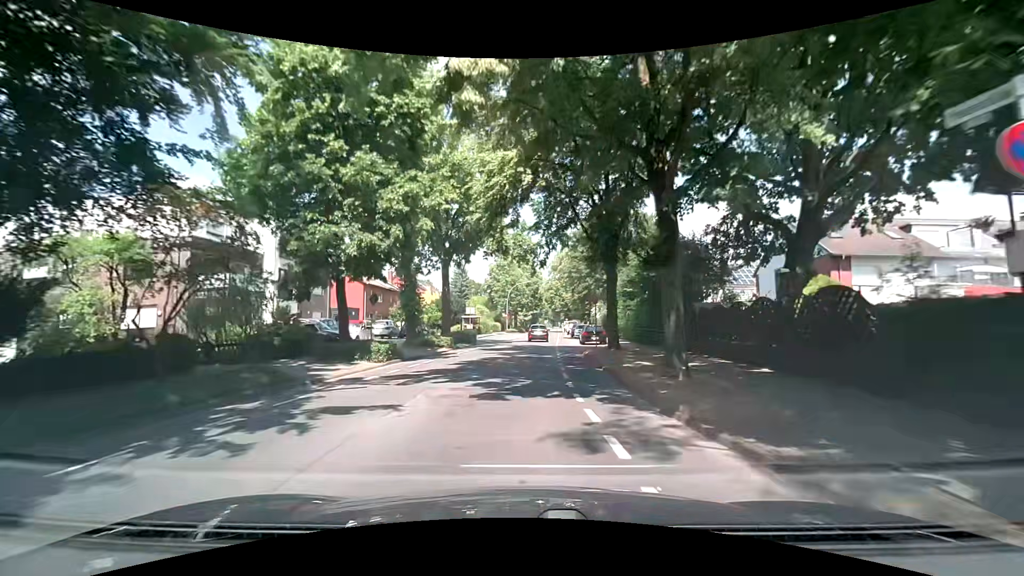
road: secondary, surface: asphalt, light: Day
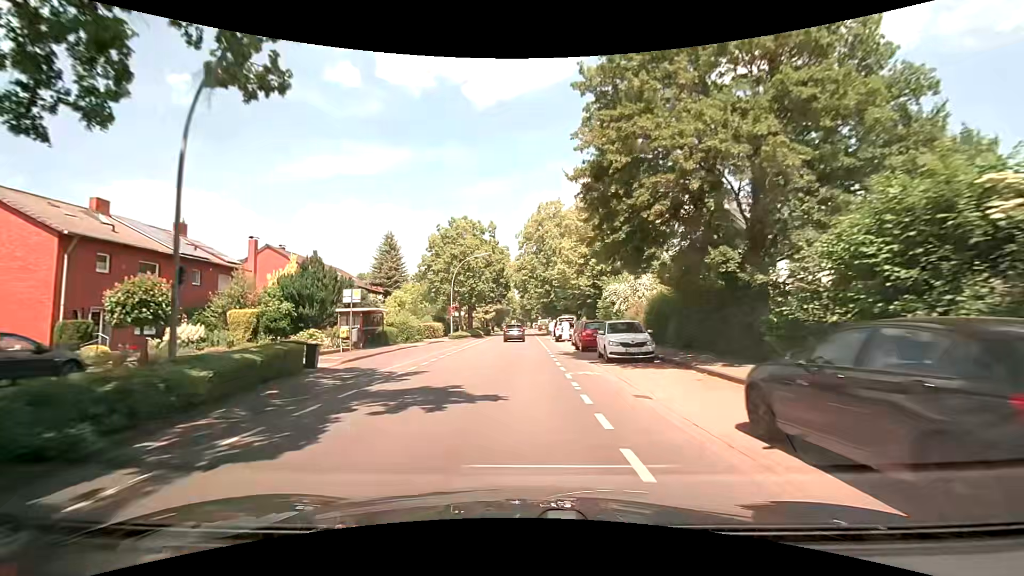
(+0.9, +33.8) m; +3°
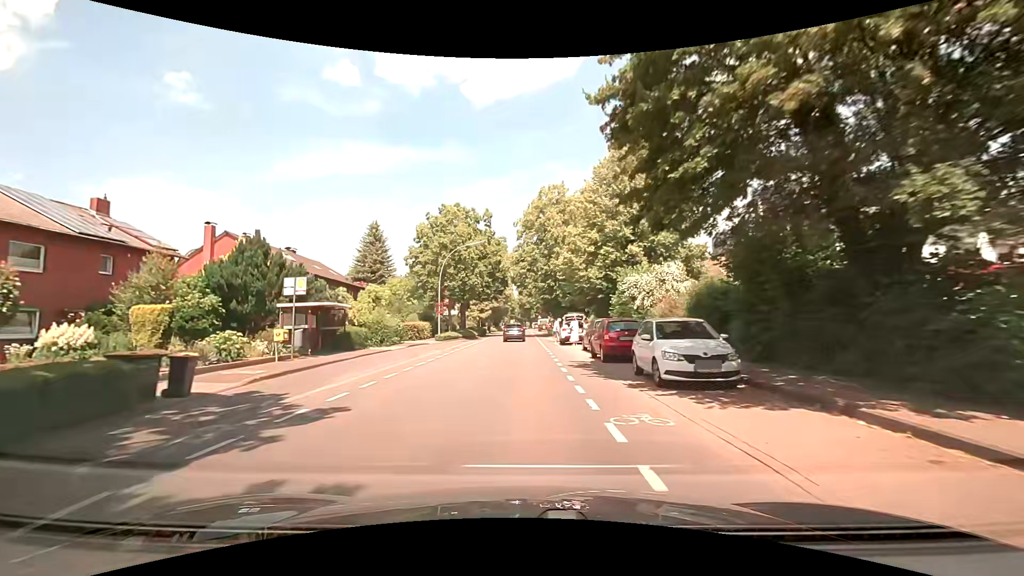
(+0.1, +6.9) m; +1°
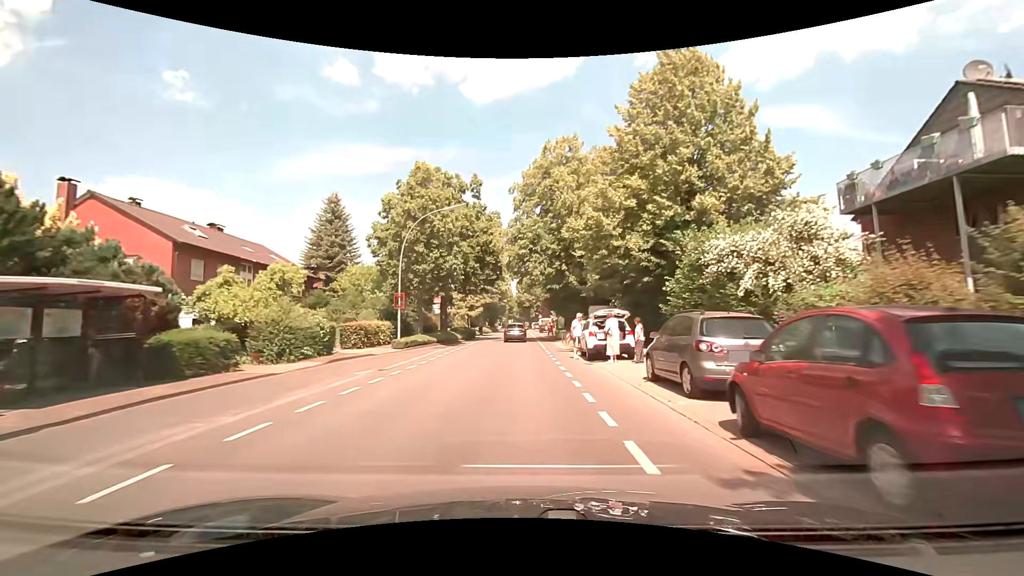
(0.0, +13.8) m; +1°
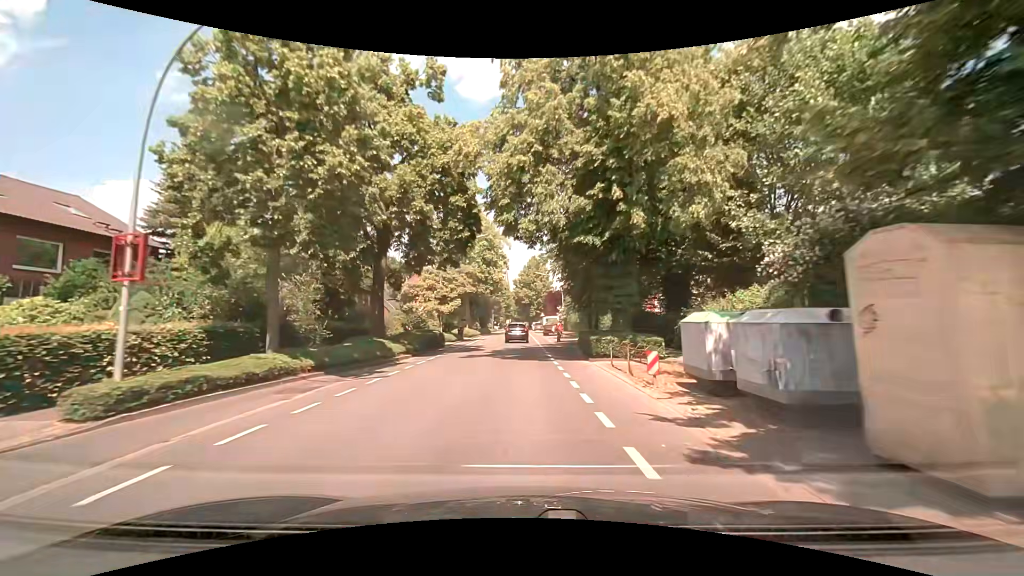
(0.0, +20.8) m; 0°
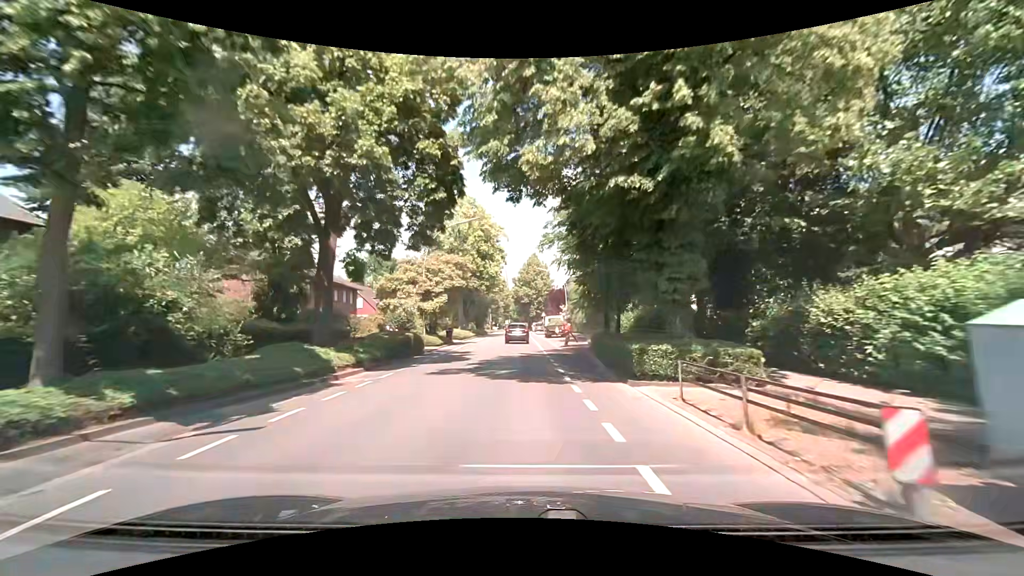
(0.0, +6.9) m; 0°
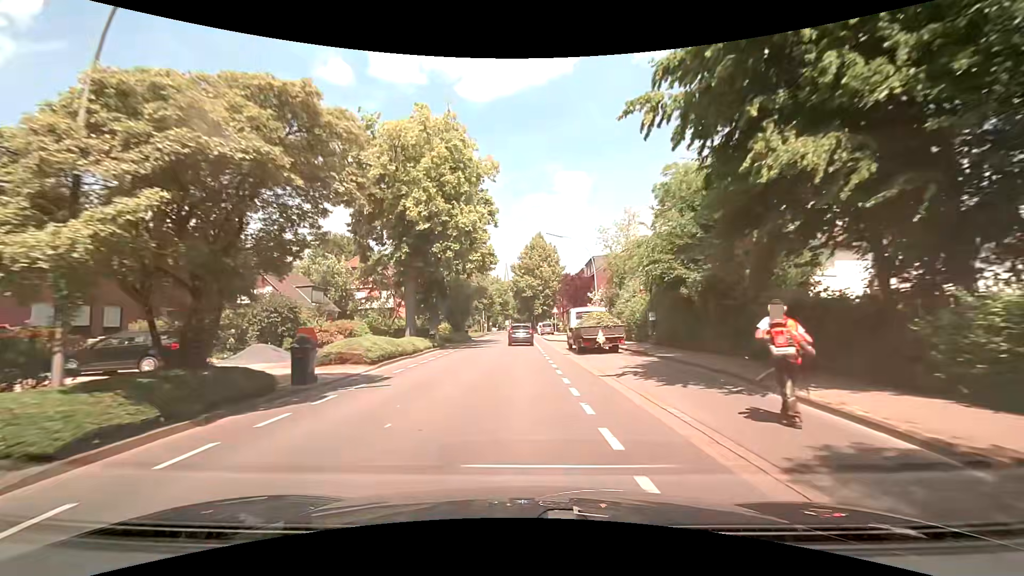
(+0.2, +27.3) m; +1°
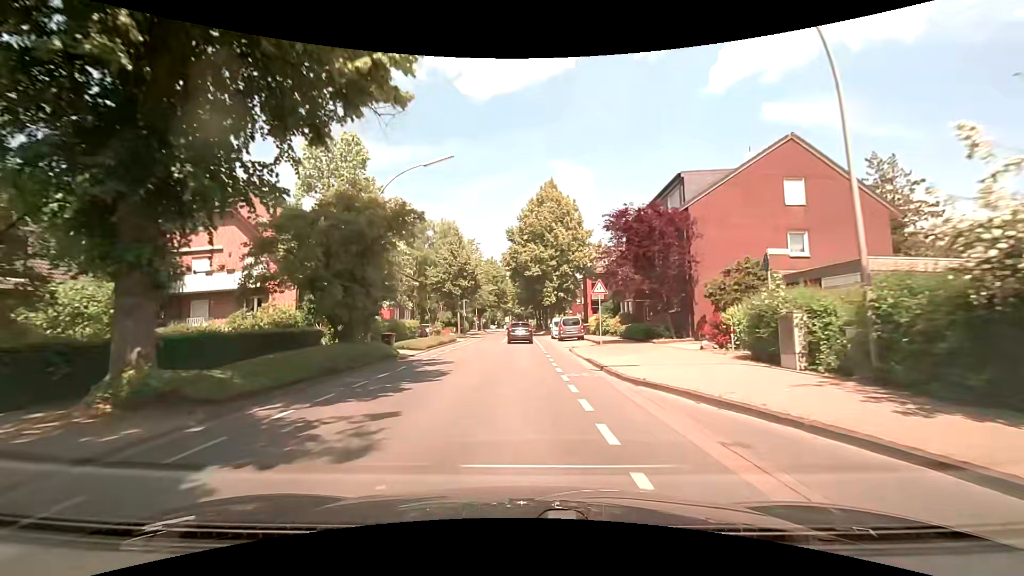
(-0.3, +32.9) m; -1°
